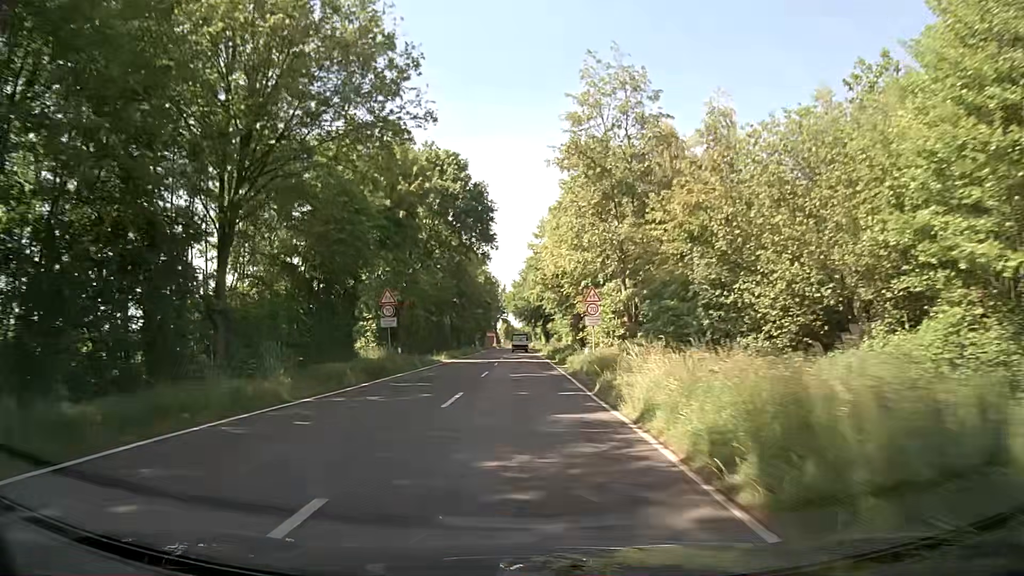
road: secondary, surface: asphalt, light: Day
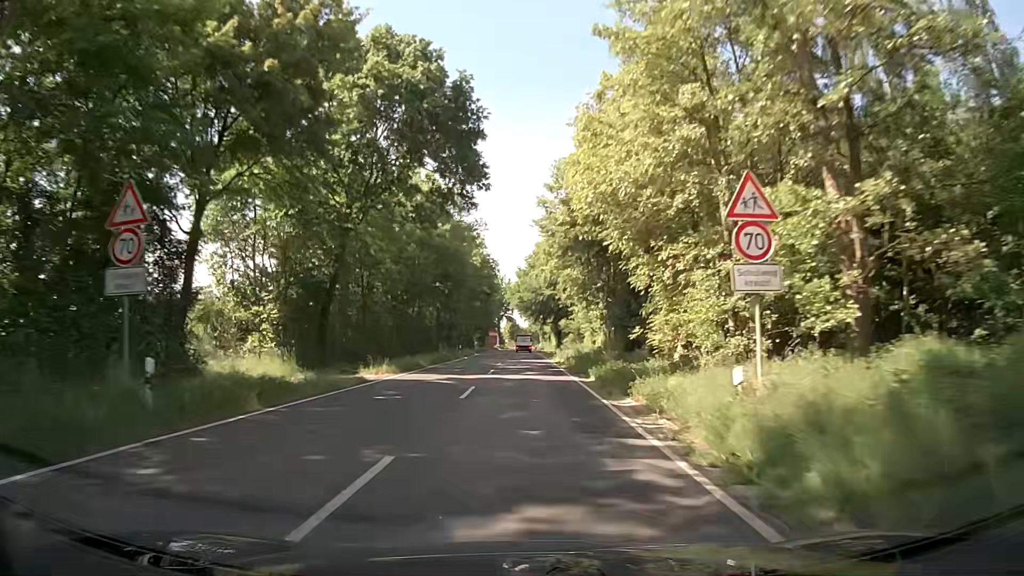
(-0.1, +21.9) m; 0°
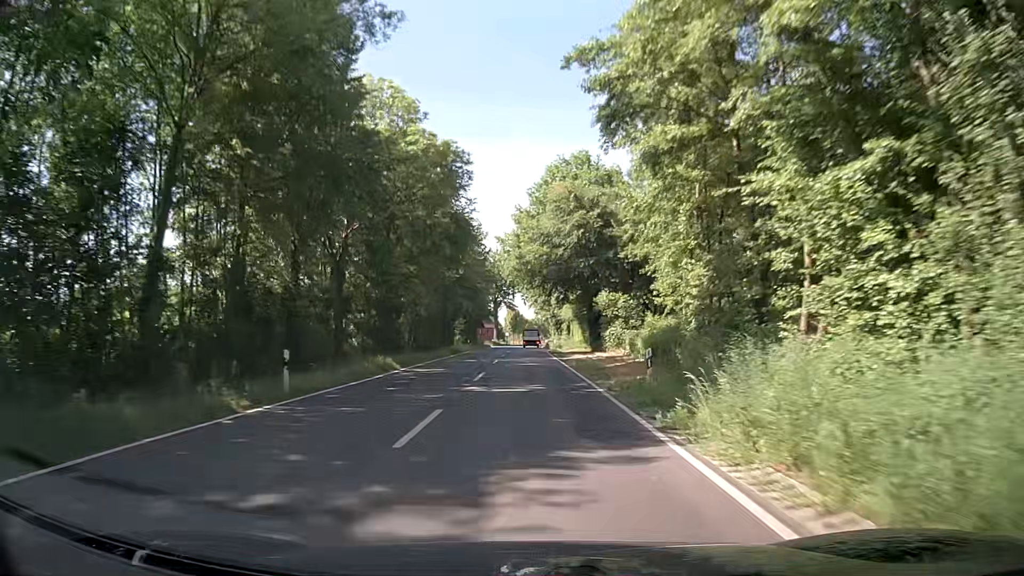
(-0.2, +44.1) m; 0°
